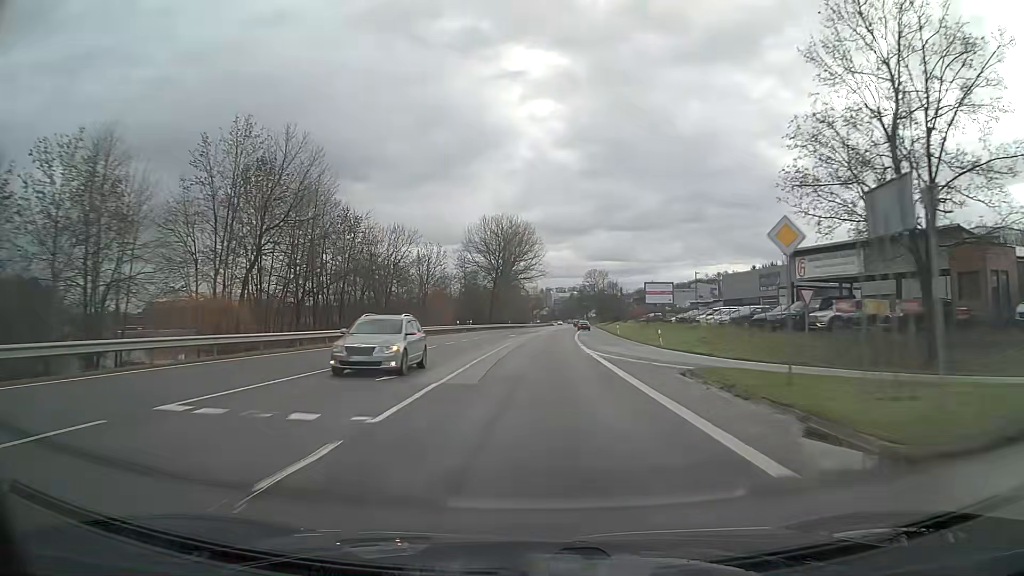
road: primary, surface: asphalt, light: Day
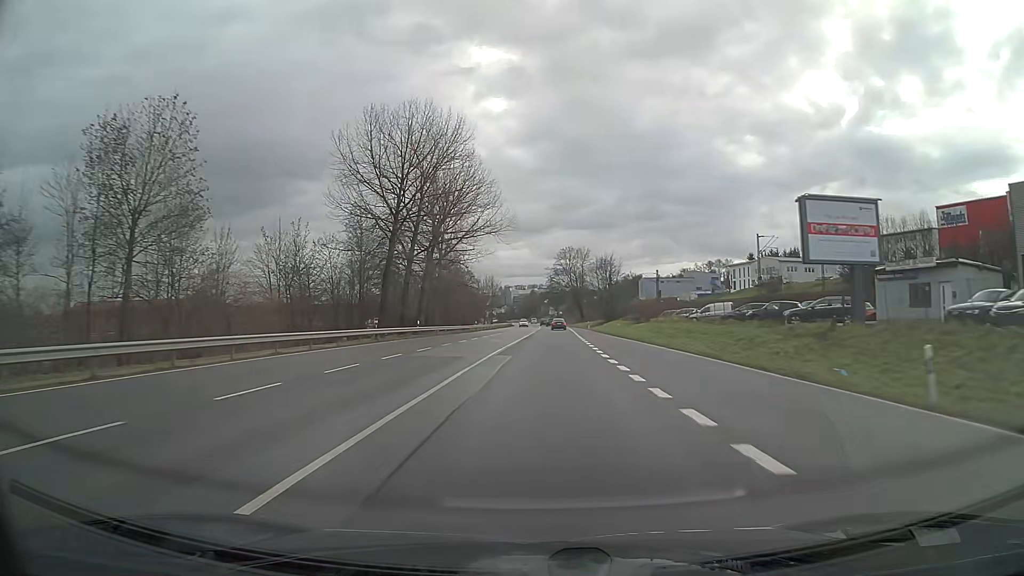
(+1.9, +63.1) m; +3°
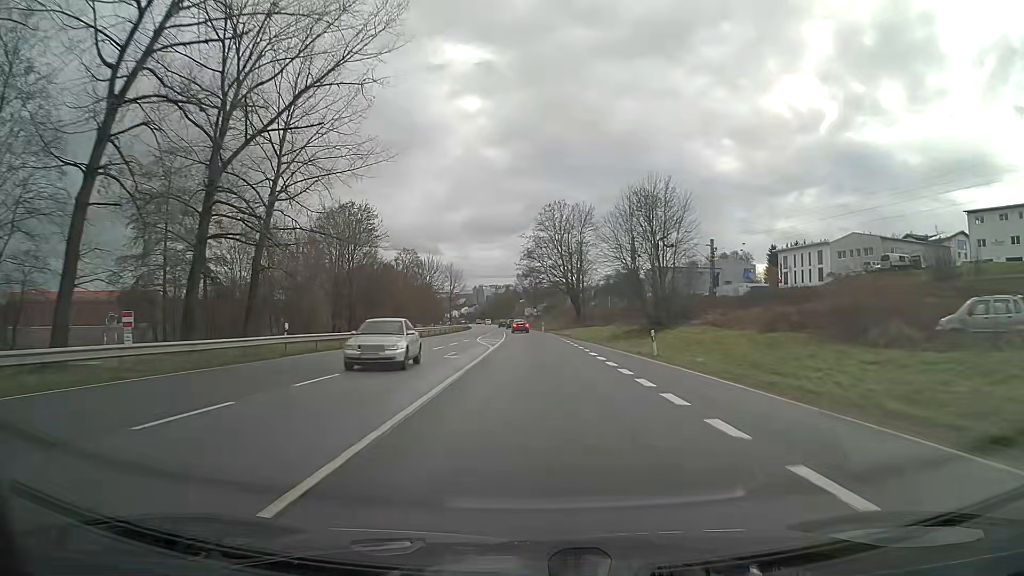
(+1.3, +63.0) m; +2°
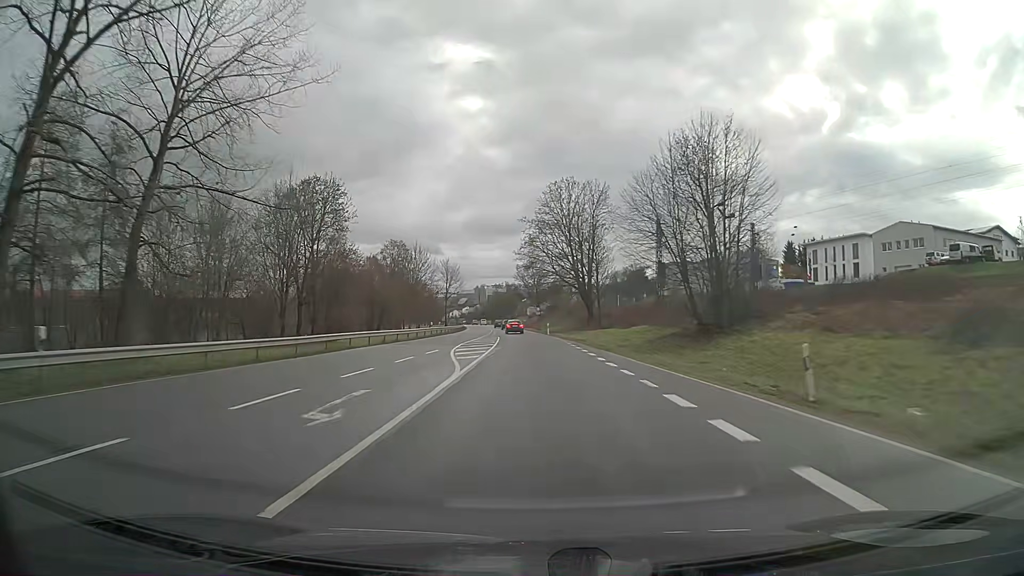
(-0.1, +15.6) m; -1°
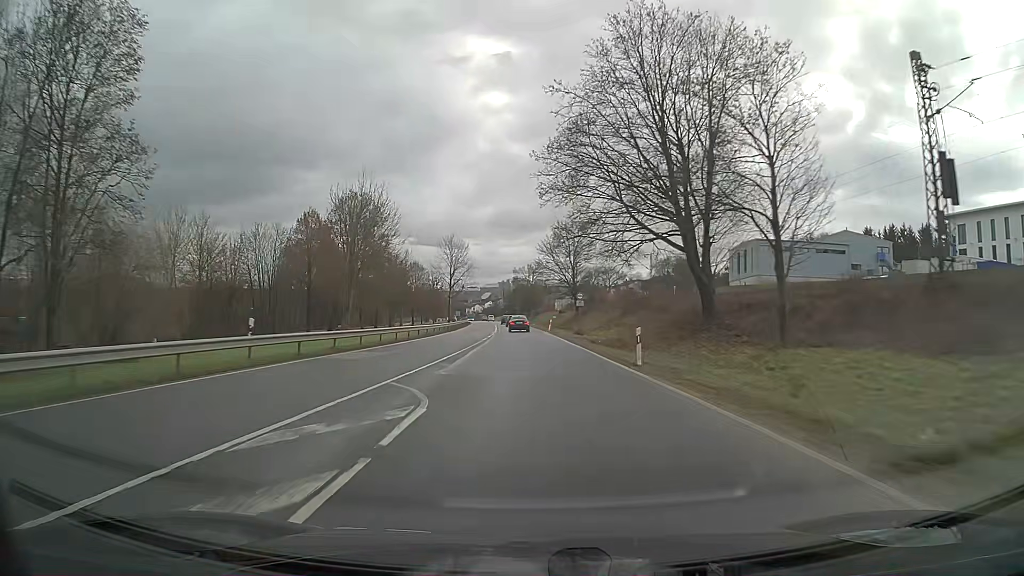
(-0.8, +45.0) m; -2°
